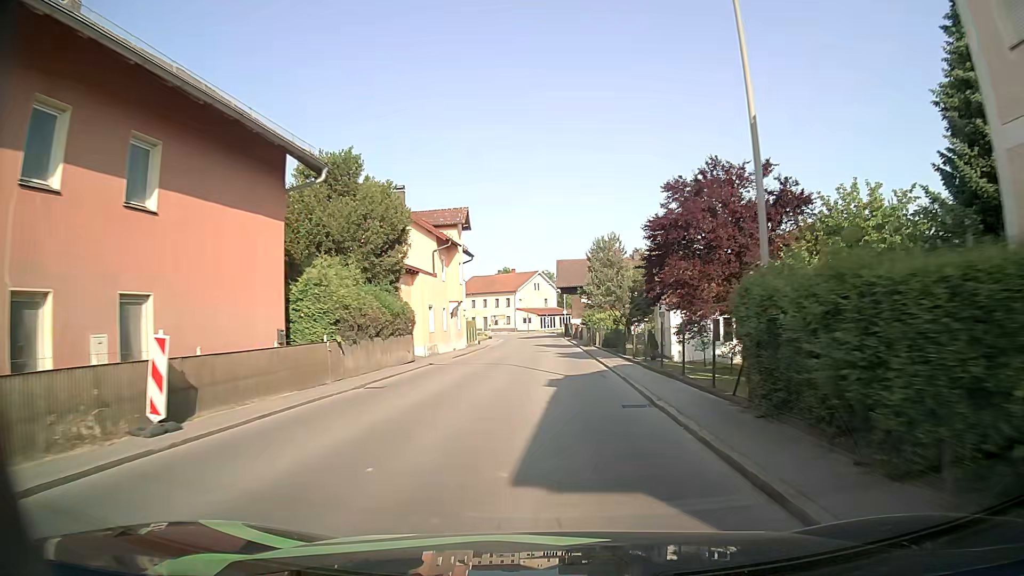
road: secondary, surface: asphalt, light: Day
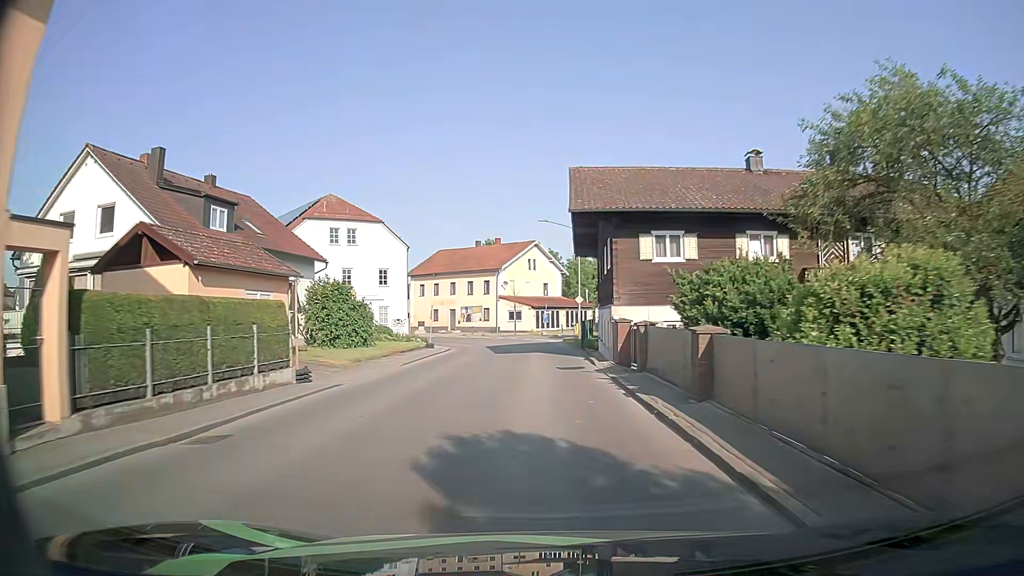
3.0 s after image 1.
(-0.1, +40.1) m; 0°
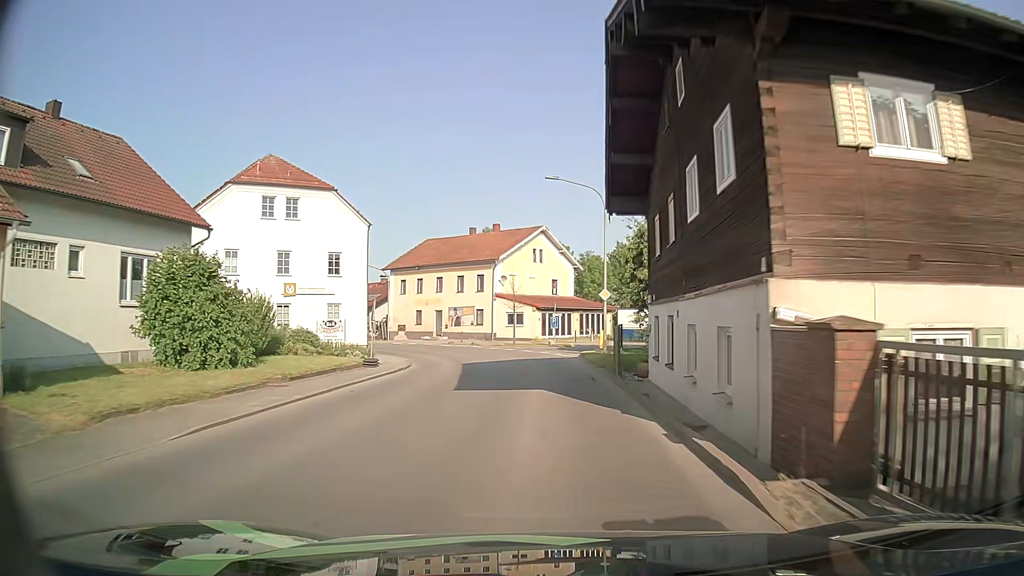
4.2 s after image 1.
(-0.2, +15.0) m; -1°
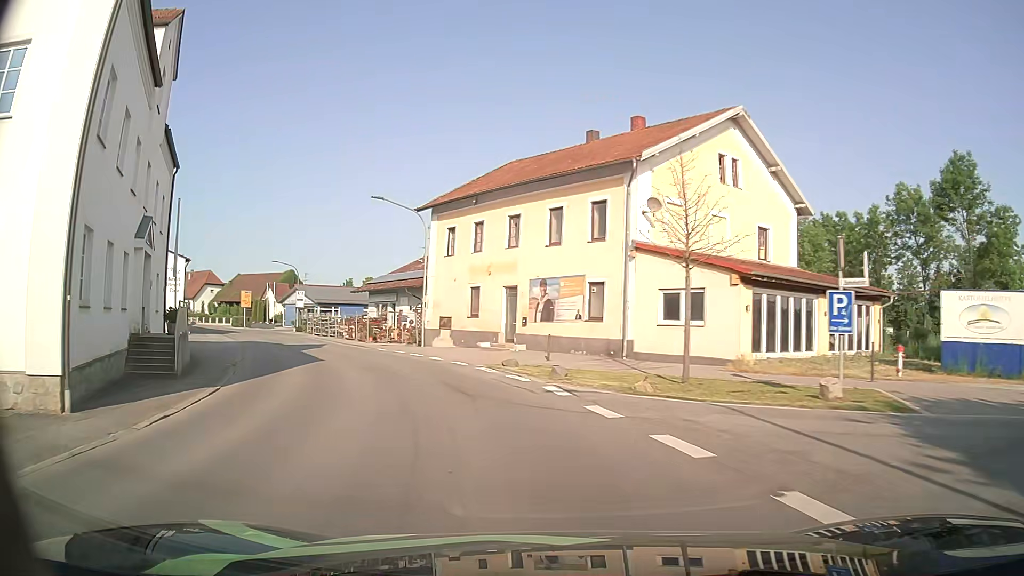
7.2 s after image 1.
(-2.0, +33.9) m; -13°
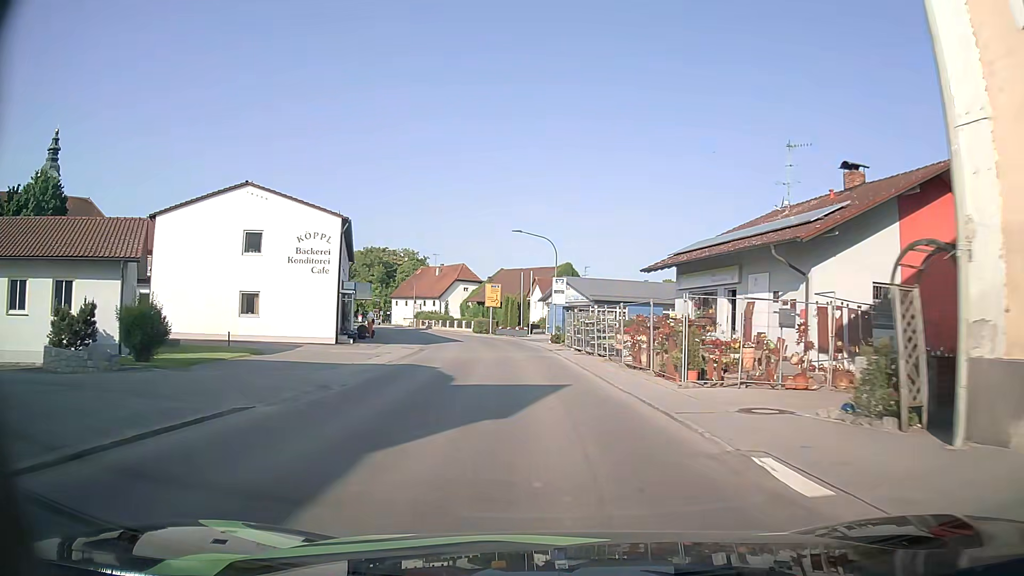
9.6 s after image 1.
(-7.1, +27.0) m; -25°
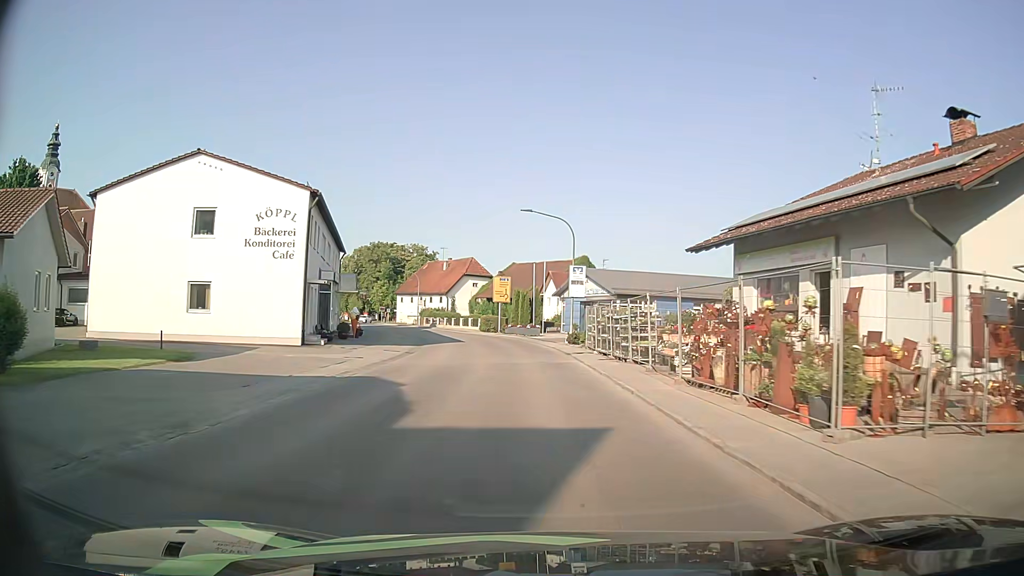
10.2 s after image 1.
(-0.1, +7.3) m; -1°
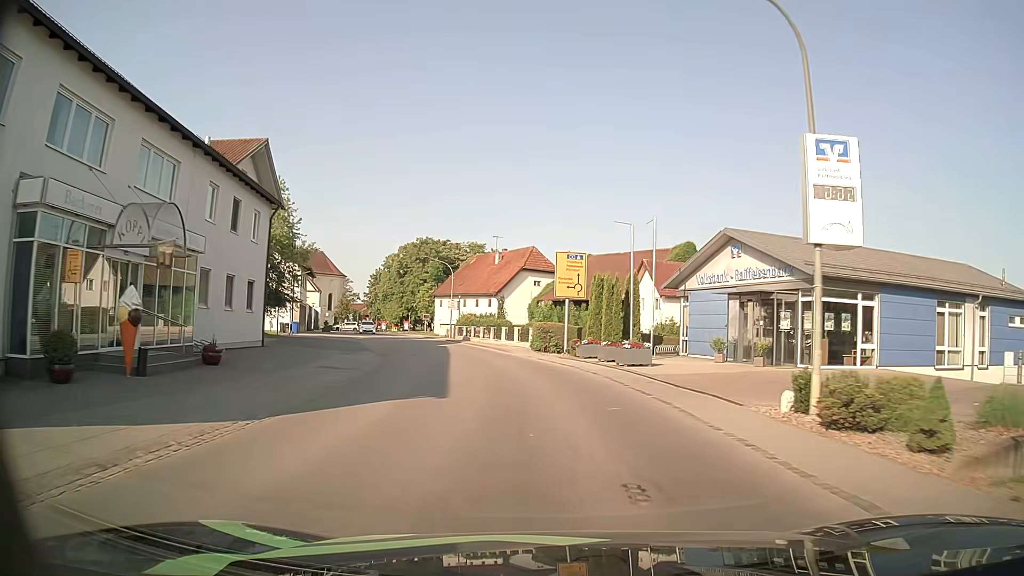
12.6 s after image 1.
(-1.4, +28.1) m; -6°
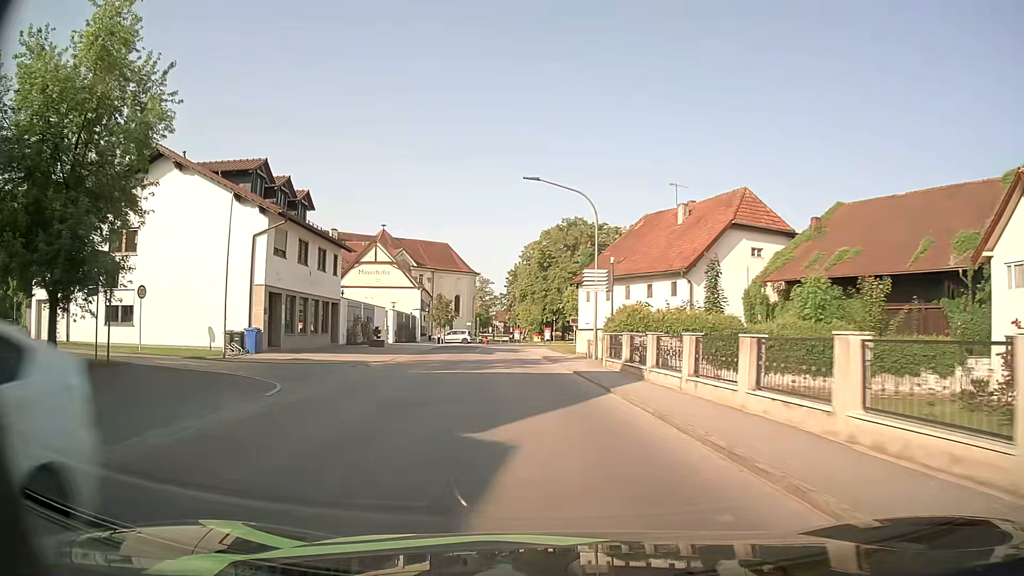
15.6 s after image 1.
(-3.9, +35.1) m; -14°
(0, +10) (-1, +20) (-3, +30) (-4, +40) (-4, +50) (-3, +60) (0, +69) (+5, +78) (+11, +86) (+19, +93) m
